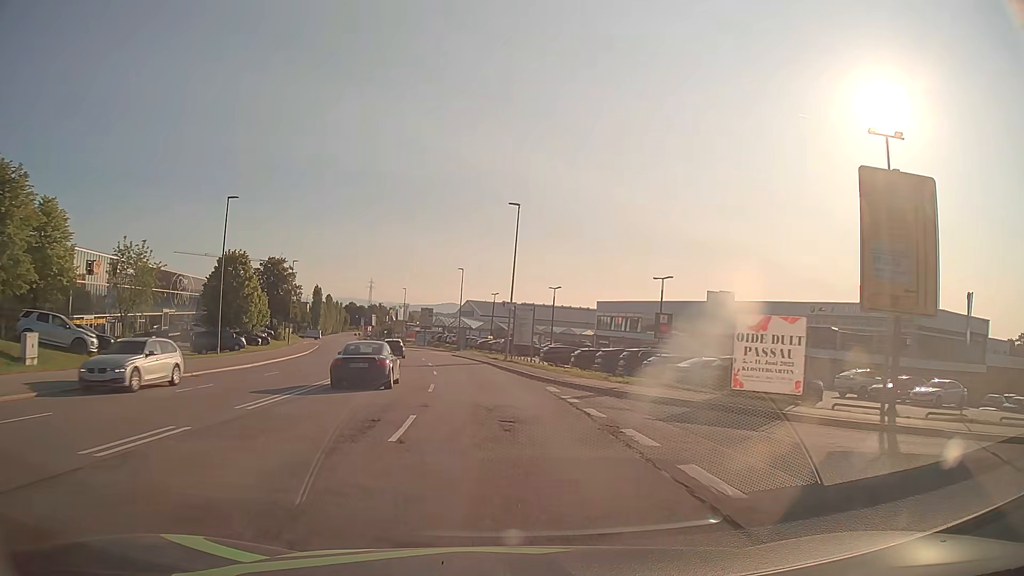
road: secondary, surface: asphalt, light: Day
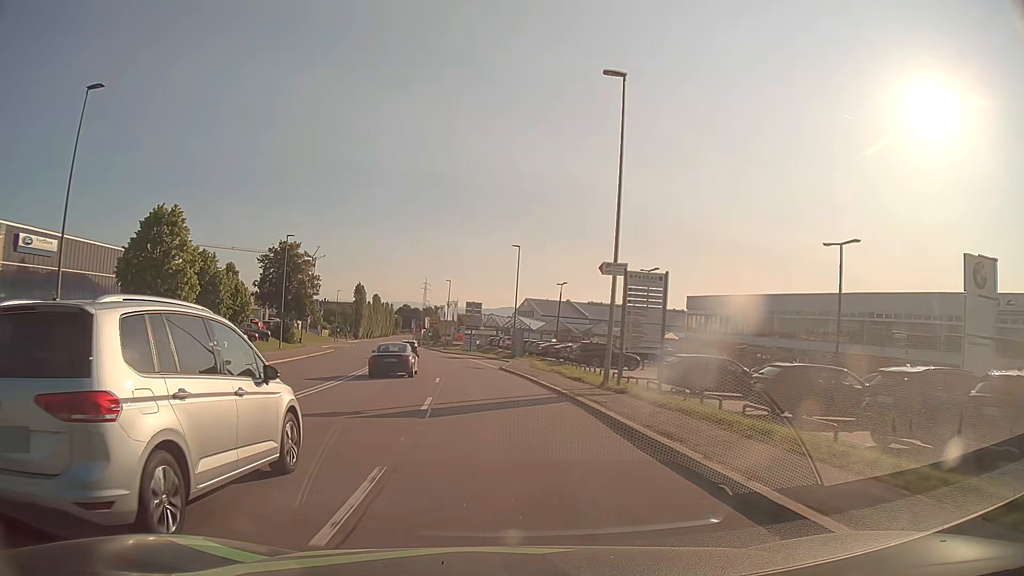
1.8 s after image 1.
(-1.1, +22.9) m; -5°
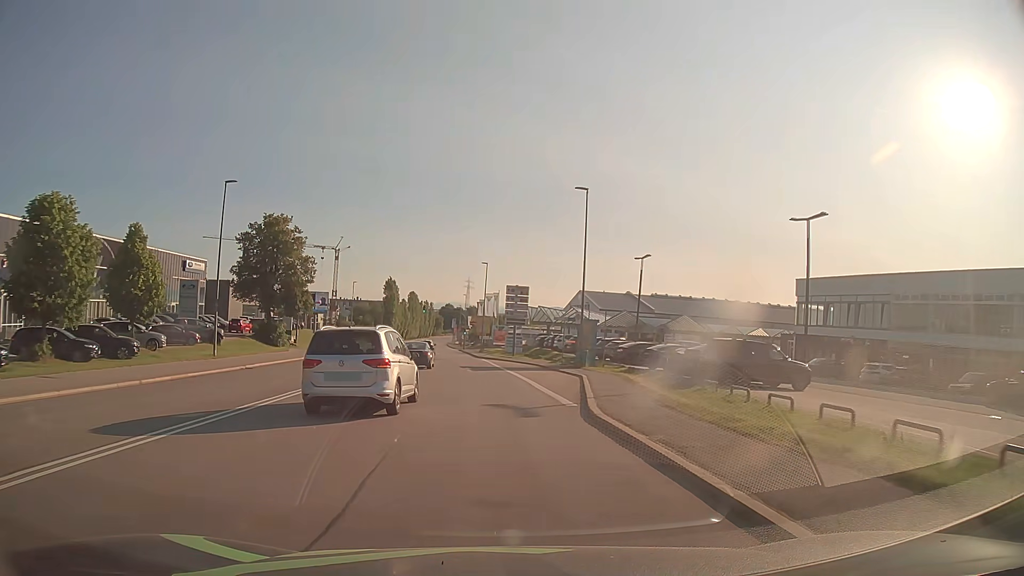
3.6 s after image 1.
(-0.8, +22.9) m; -4°
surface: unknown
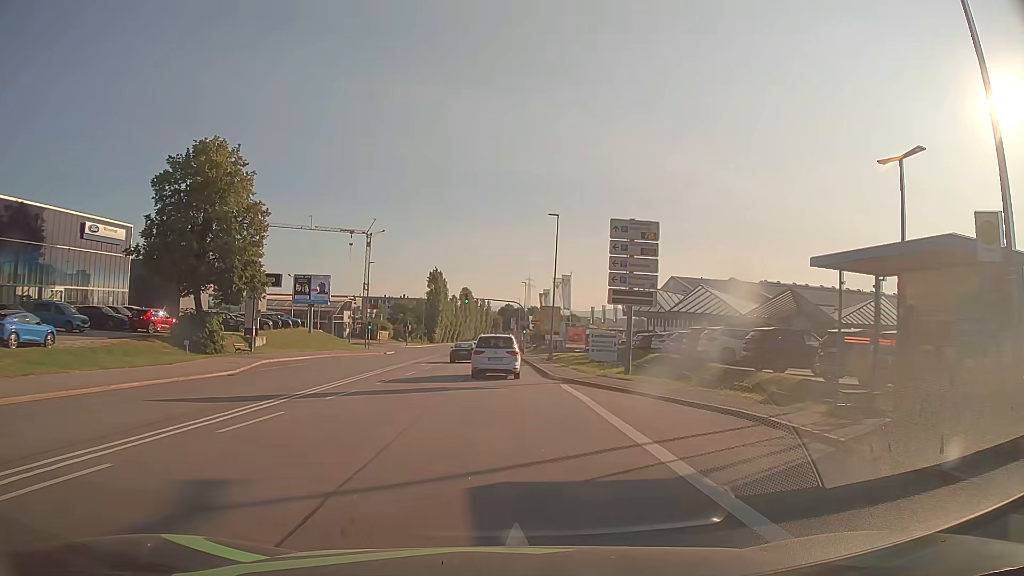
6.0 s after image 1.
(-1.5, +30.6) m; -5°
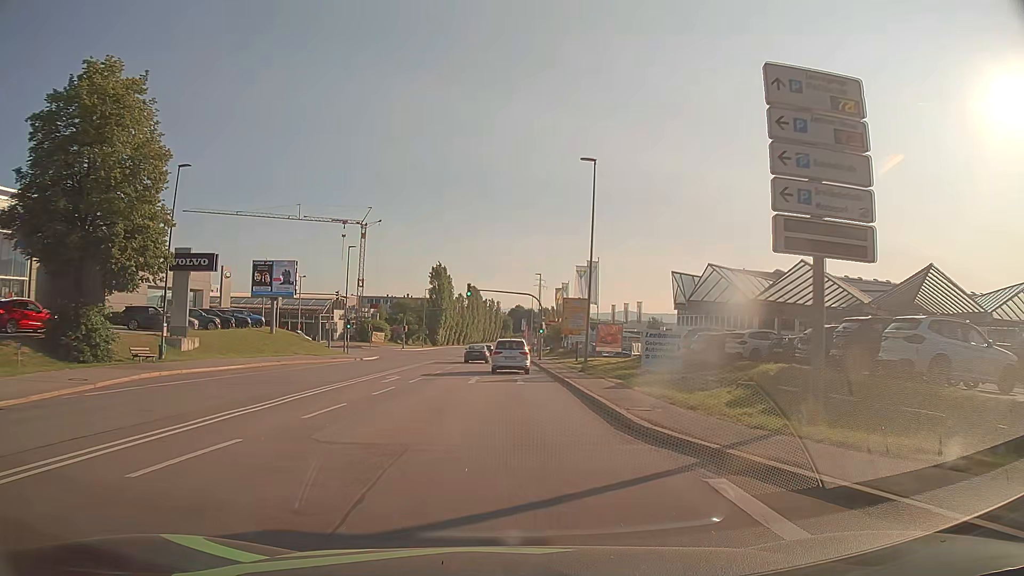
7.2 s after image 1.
(-0.2, +15.3) m; -1°
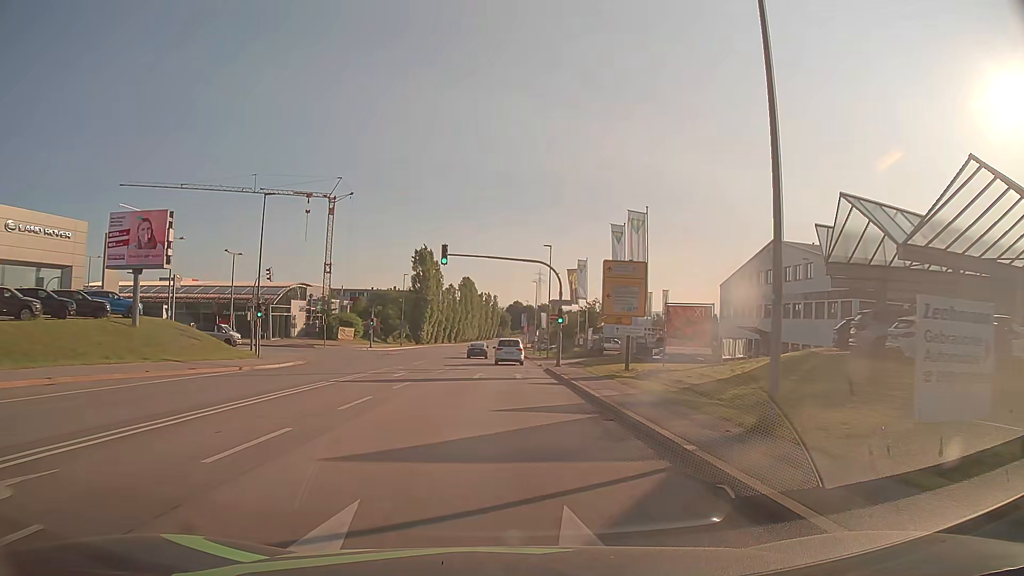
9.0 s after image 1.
(0.0, +23.0) m; 0°
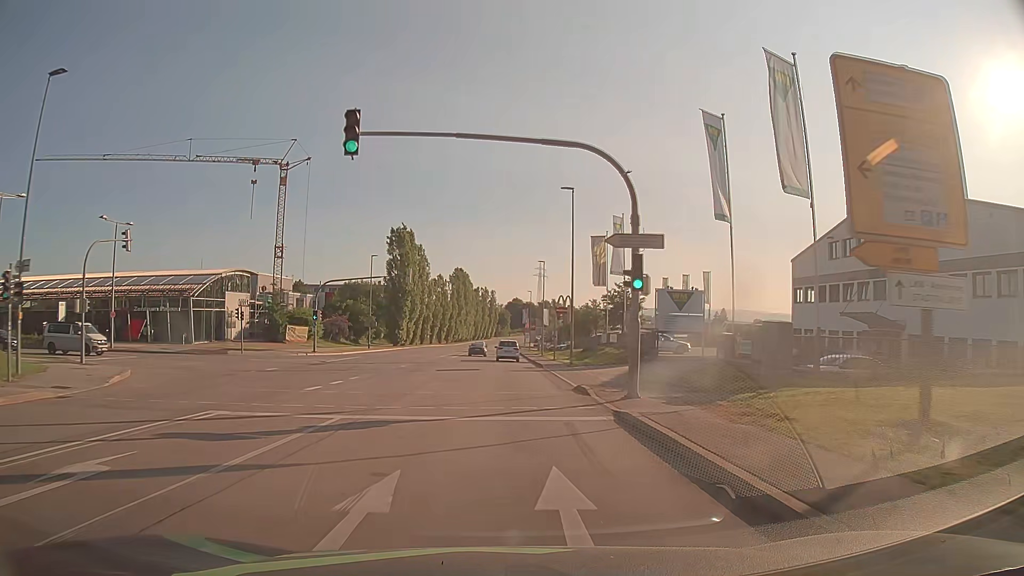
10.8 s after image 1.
(0.0, +23.0) m; 0°
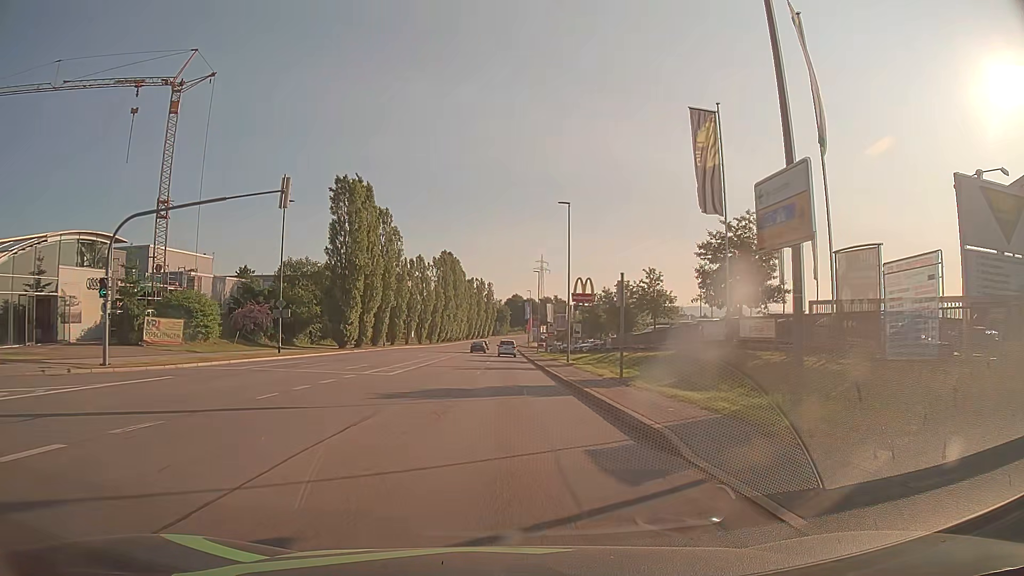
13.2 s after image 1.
(0.0, +30.7) m; 0°
(0, +10) (0, +20) (0, +30) (0, +40) (0, +50) (0, +60) (0, +70) (0, +80) (0, +90) (0, +100) m
